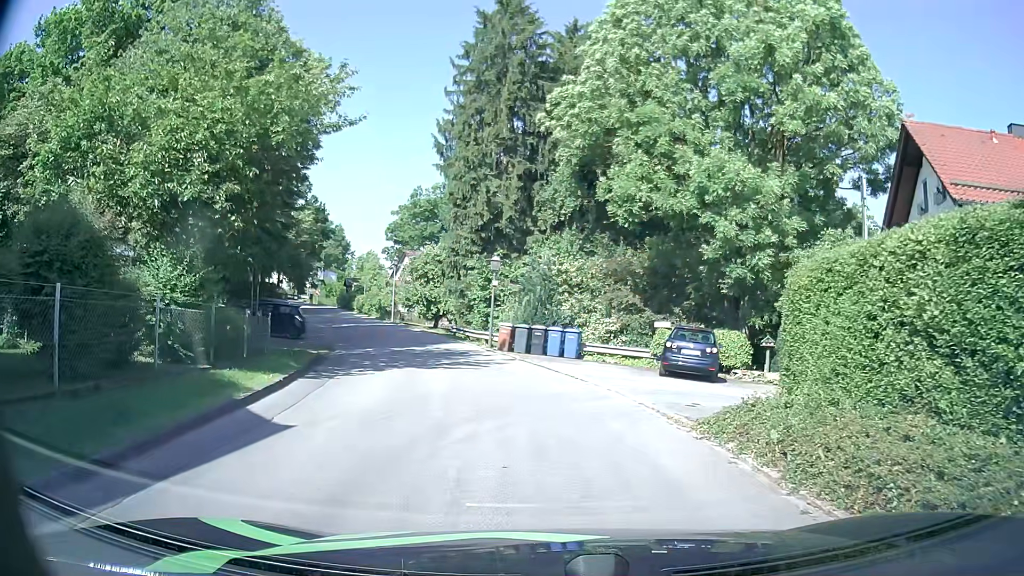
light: Day
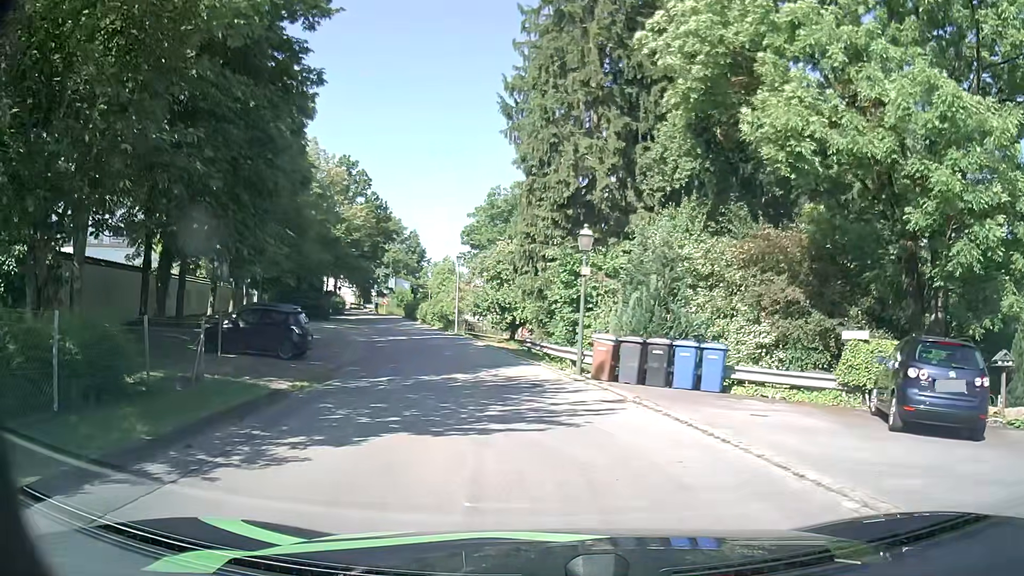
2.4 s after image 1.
(-0.5, +9.9) m; -6°
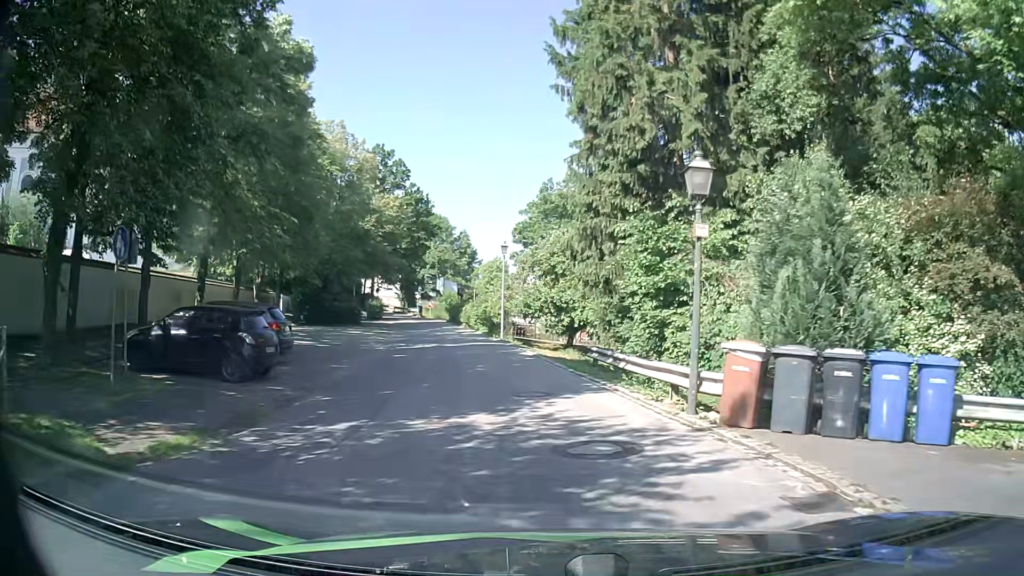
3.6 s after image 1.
(-0.3, +7.3) m; -4°
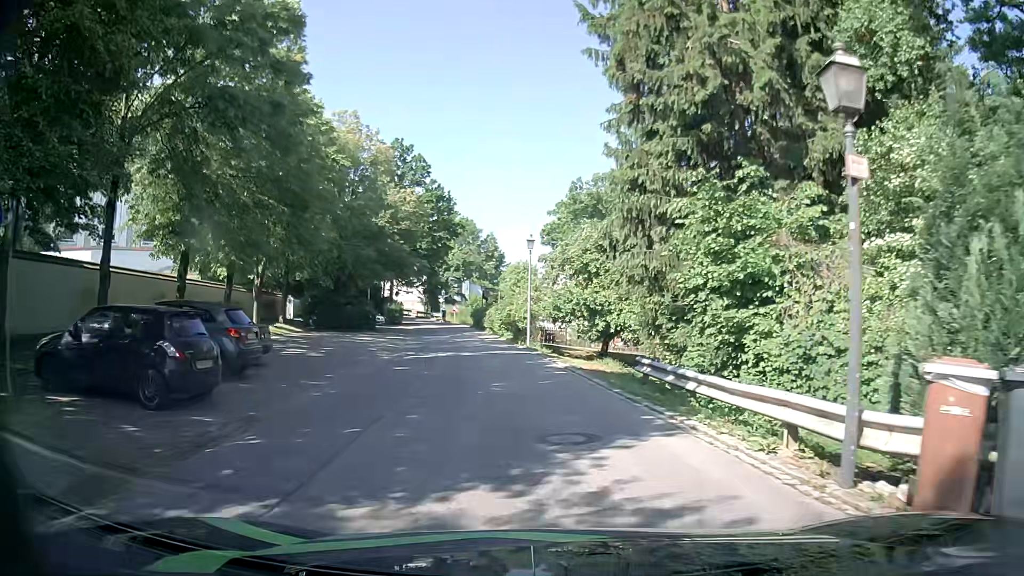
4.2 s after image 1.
(-0.1, +4.3) m; -2°
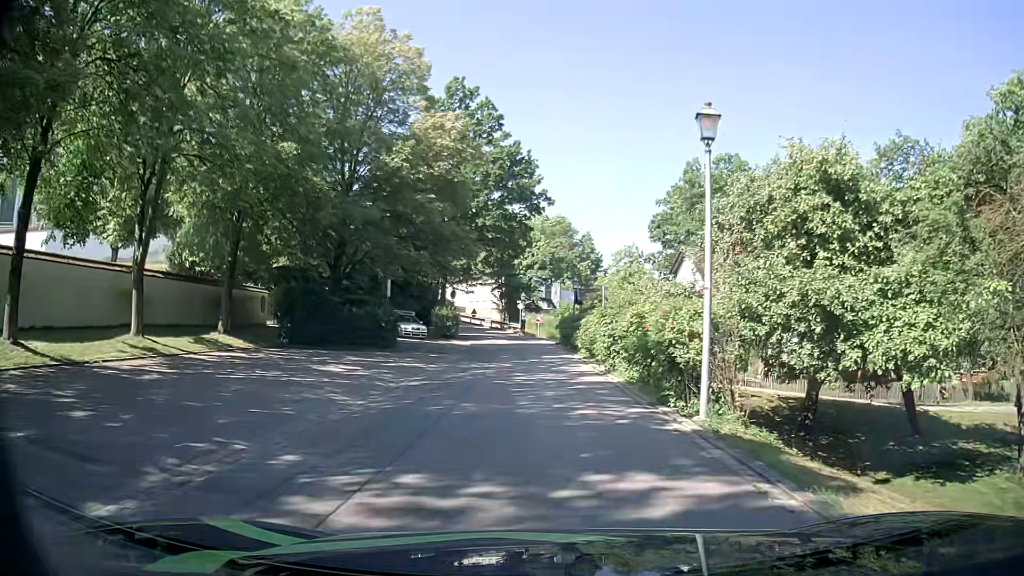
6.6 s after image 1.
(-1.8, +19.4) m; -9°
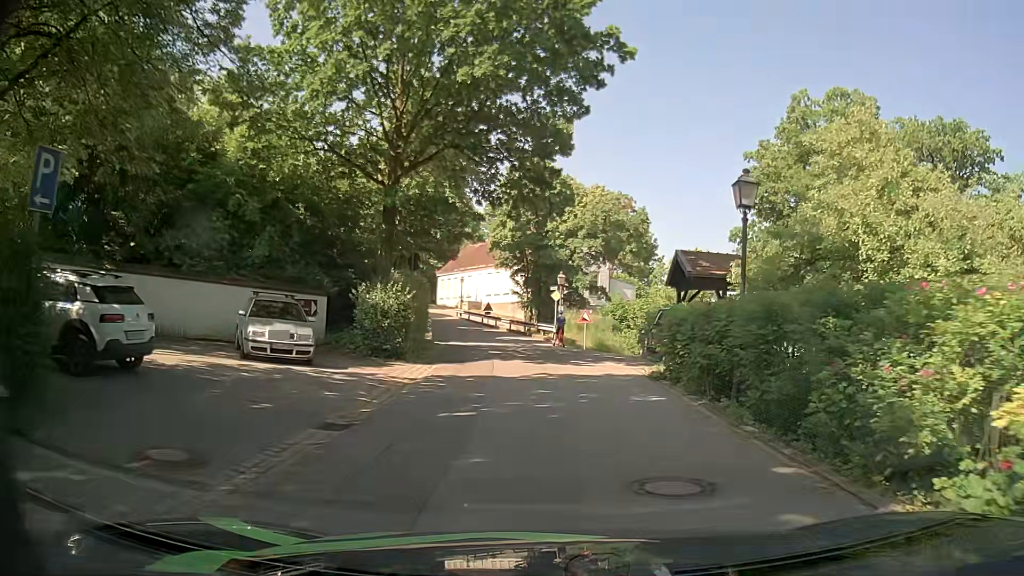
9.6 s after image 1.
(-1.0, +24.1) m; -3°
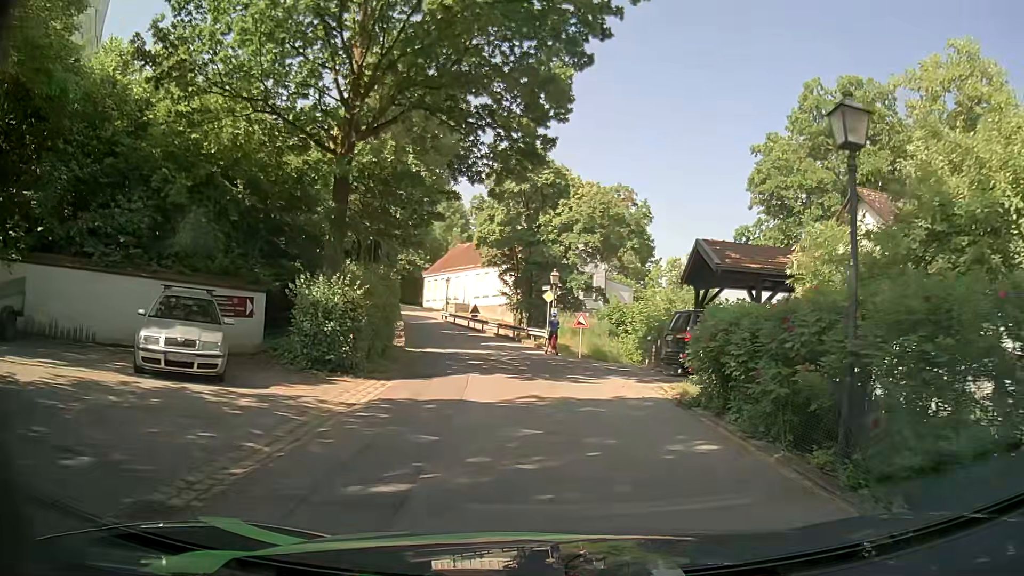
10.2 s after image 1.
(0.0, +4.0) m; +1°
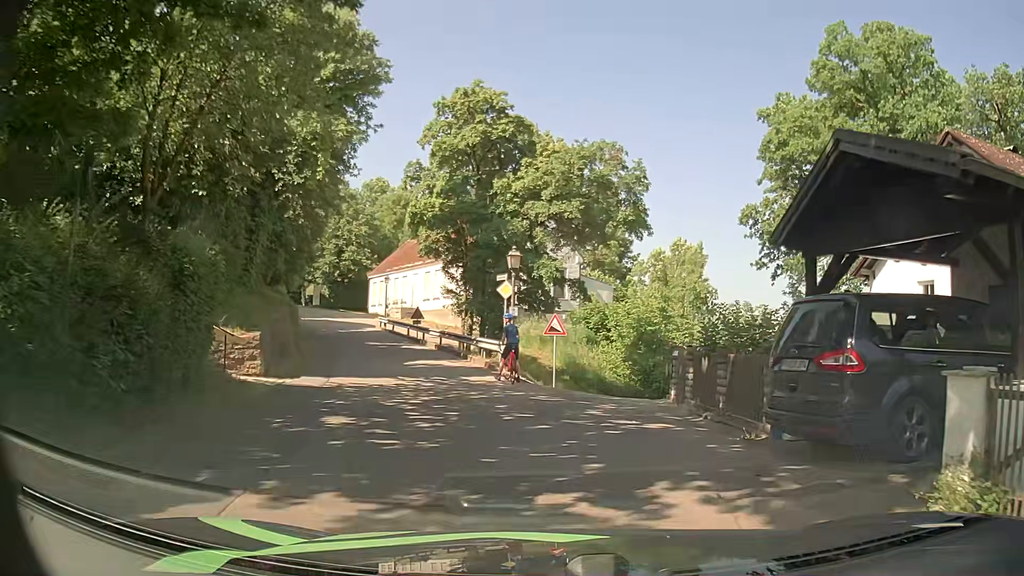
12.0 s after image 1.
(+0.1, +10.7) m; +3°
(0, +10) (+2, +20) (+6, +29) (+12, +37) (+18, +45) (+23, +54) (+25, +63) (+25, +73) (+22, +83) (+17, +91) m
